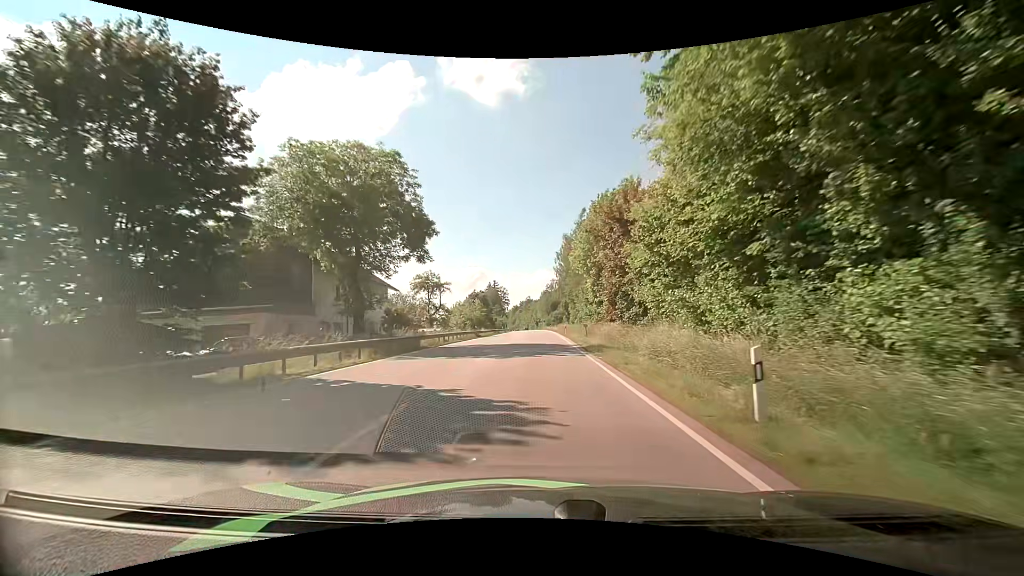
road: primary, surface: asphalt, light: Day
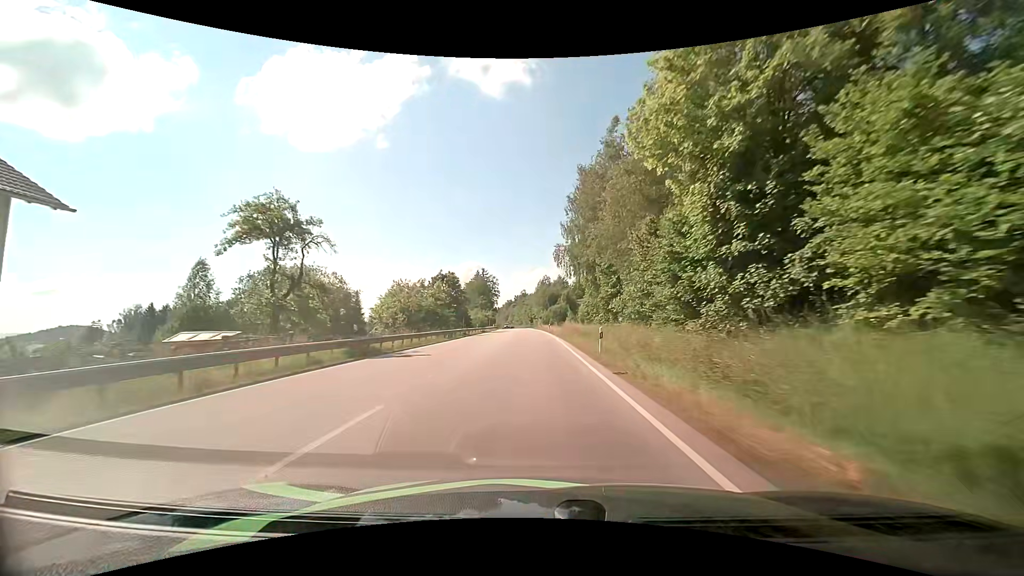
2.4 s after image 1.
(+0.4, +36.3) m; +1°
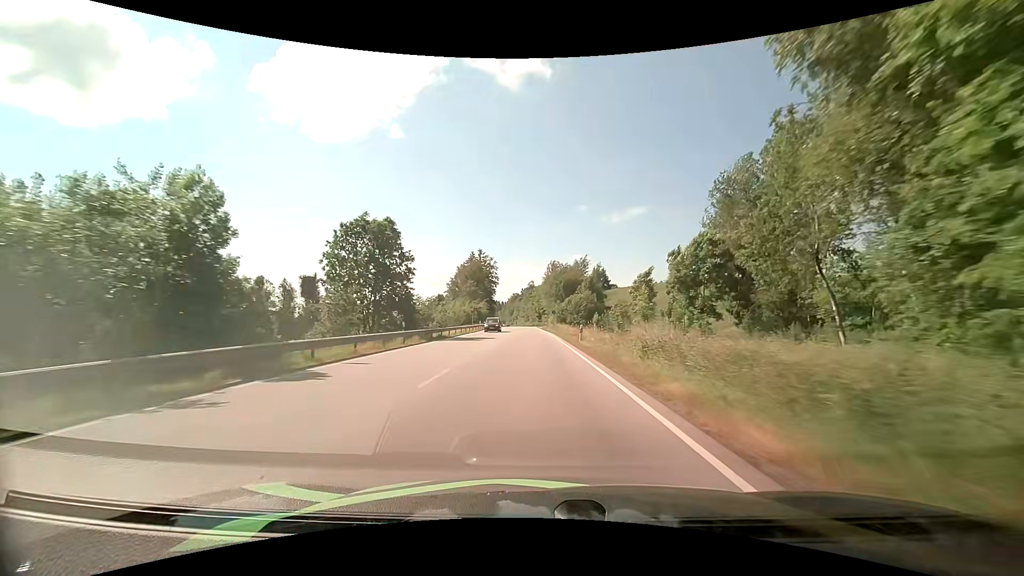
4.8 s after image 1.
(-0.4, +42.8) m; -1°
(0, +10) (0, +20) (0, +30) (0, +40) (-1, +50) (-1, +60) (-1, +70) (-2, +80) (-2, +90) (-3, +100) m
